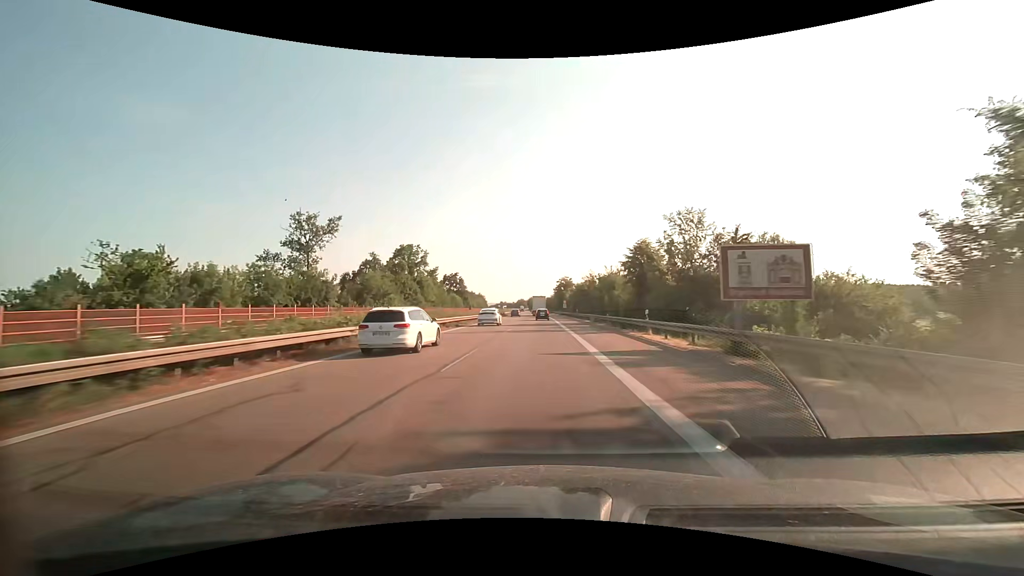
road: motorway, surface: asphalt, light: Day
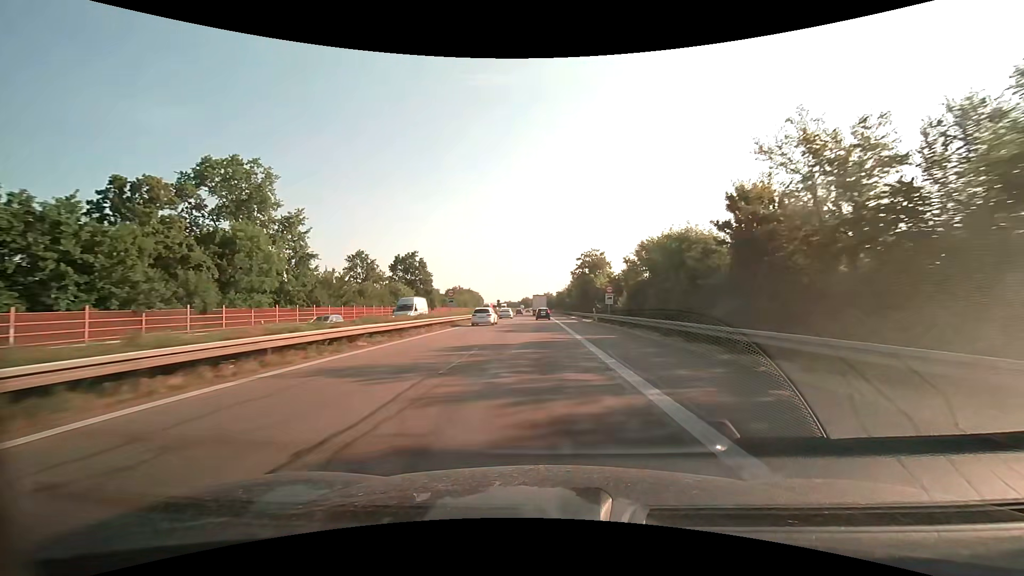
(-0.7, +72.0) m; -1°
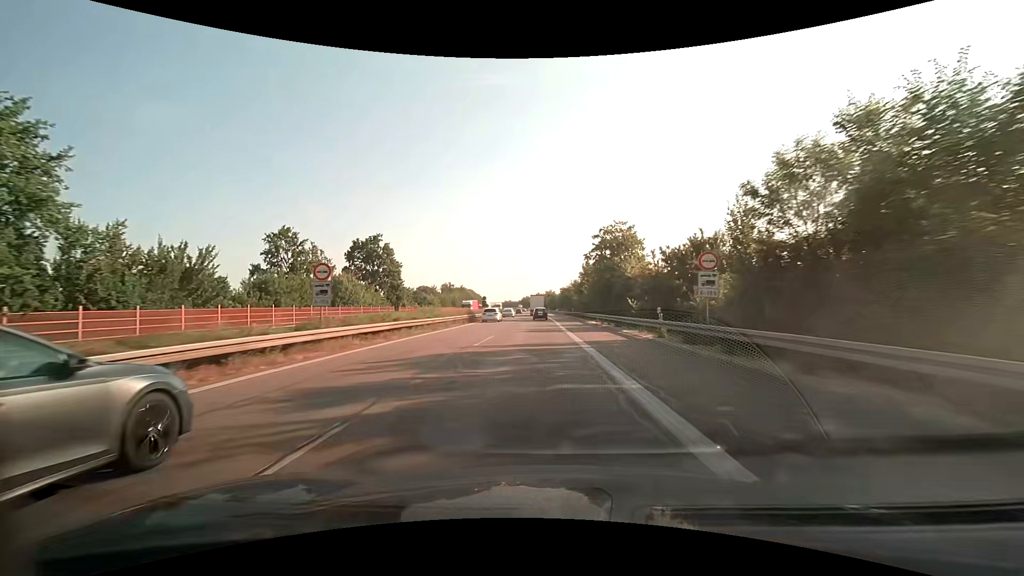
(-0.1, +28.4) m; 0°
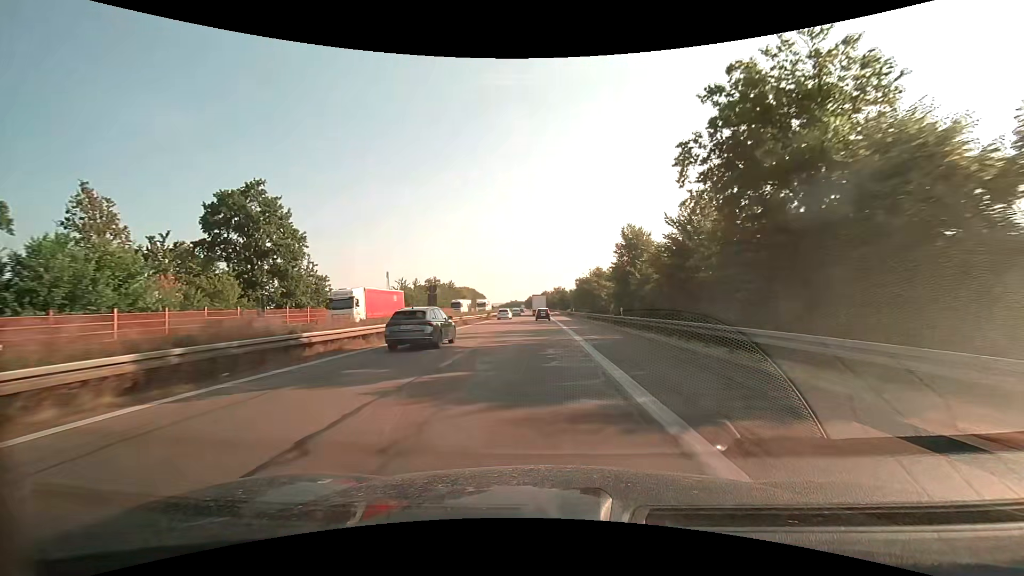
(-0.3, +42.2) m; -1°
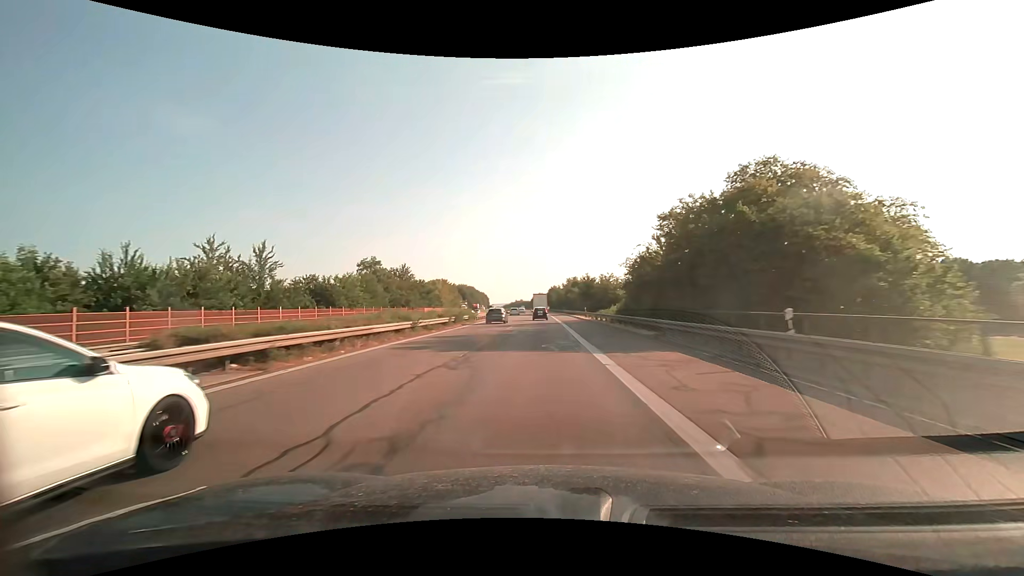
(-0.6, +69.2) m; -1°
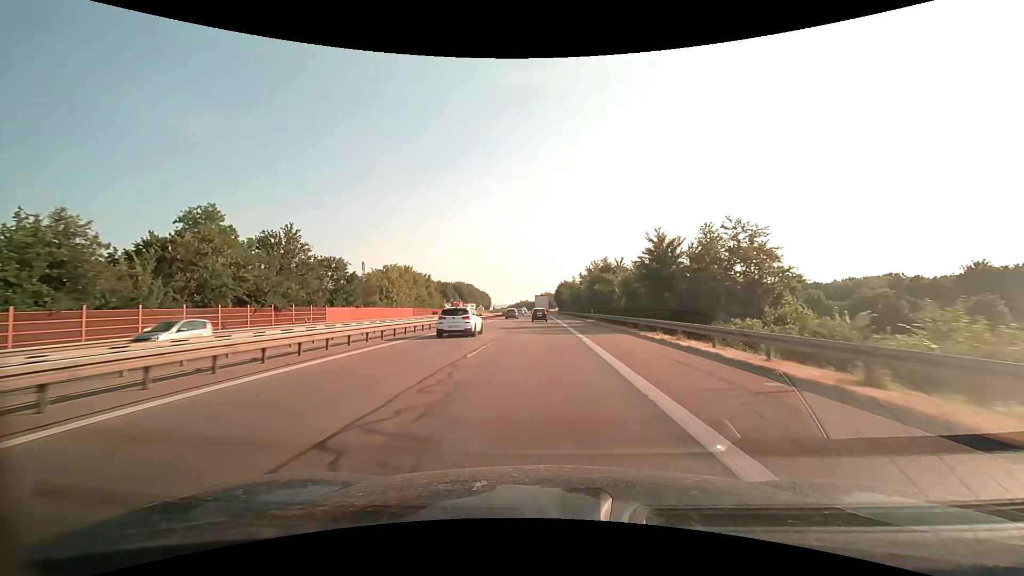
(-0.3, +54.2) m; -1°
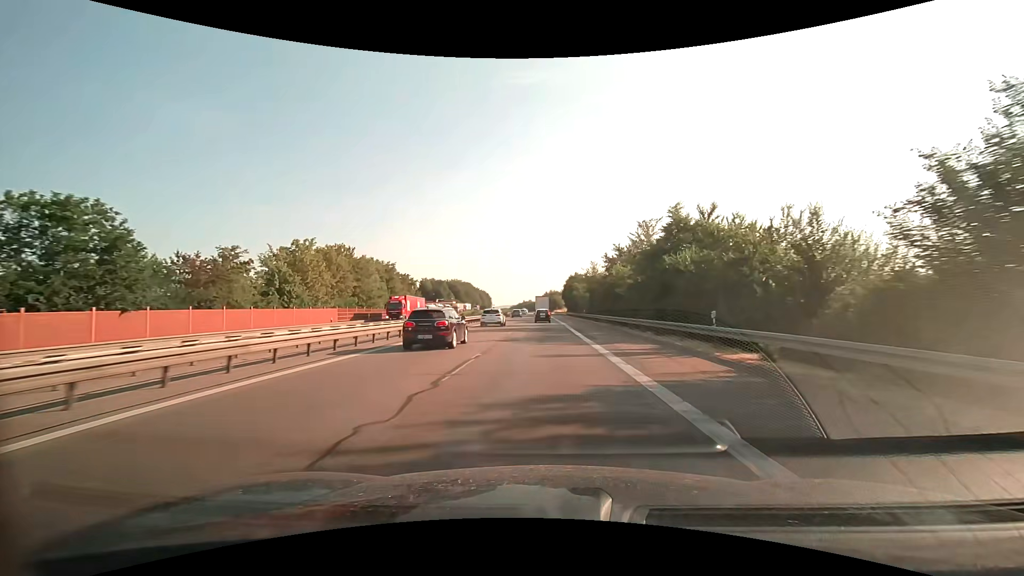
(-0.2, +39.9) m; -1°
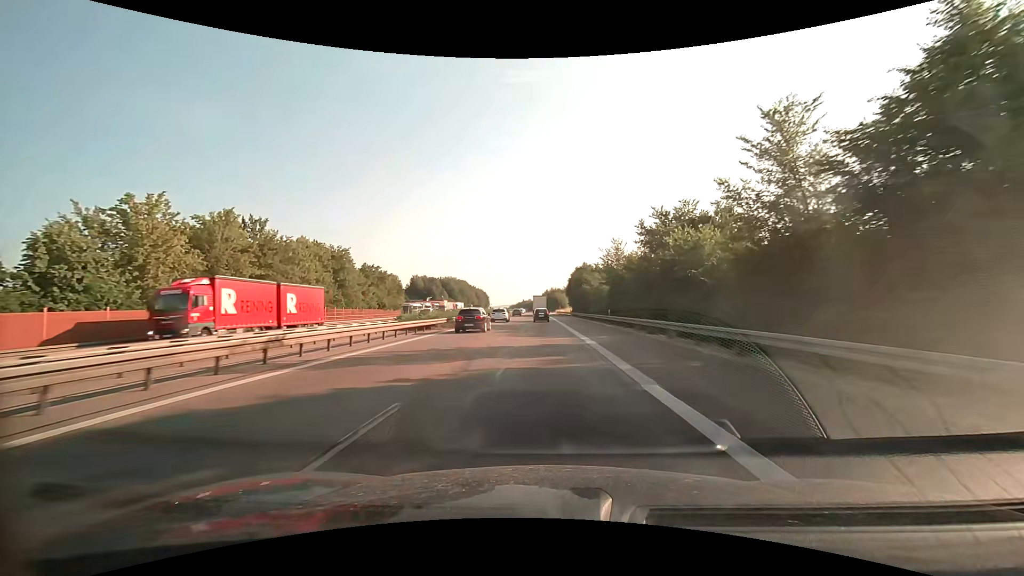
(0.0, +26.6) m; 0°
(0, +10) (0, +20) (0, +30) (0, +40) (0, +50) (0, +60) (0, +70) (-1, +80) (-1, +90) (-1, +100) m
